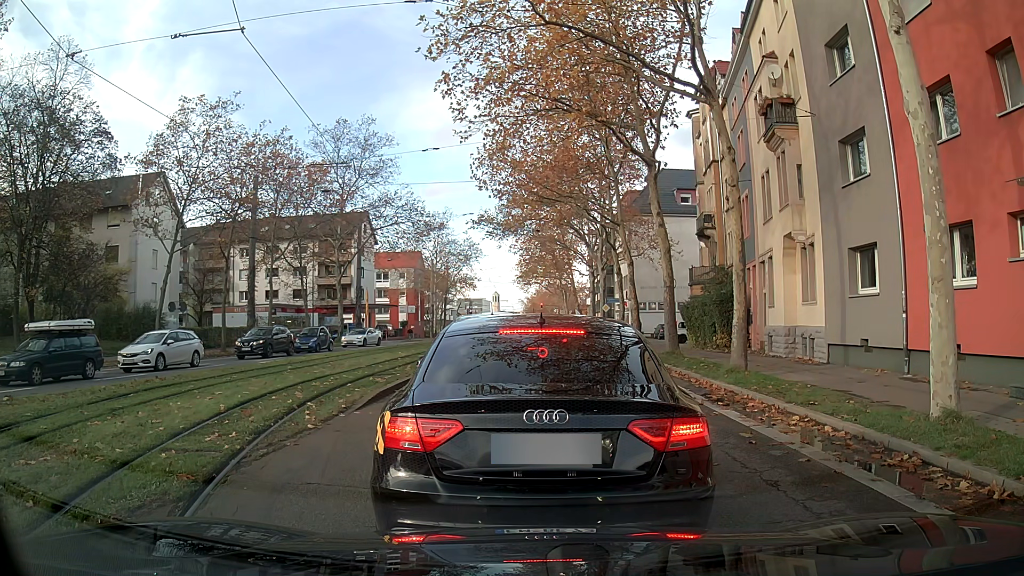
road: secondary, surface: asphalt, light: Day
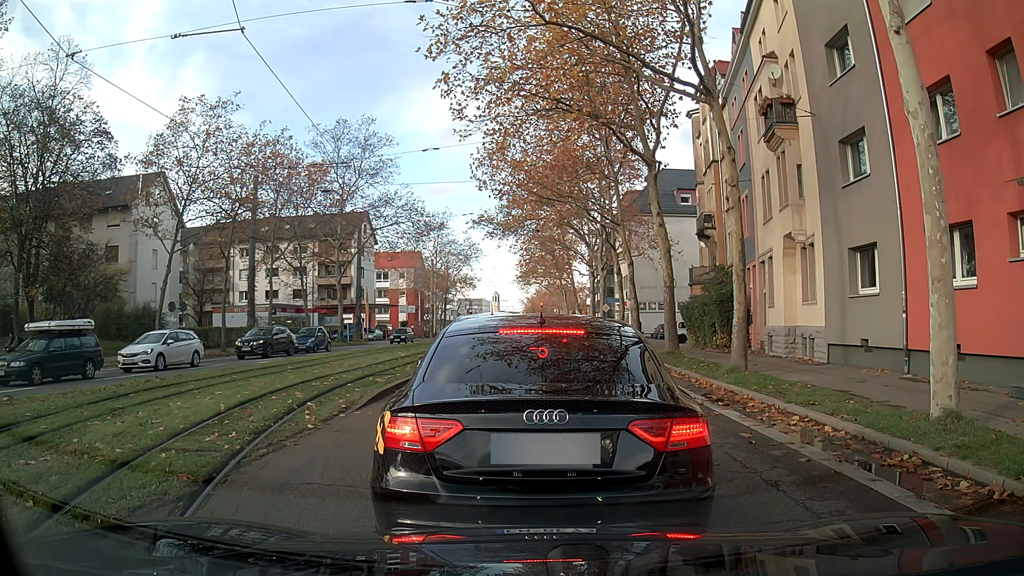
(0.0, 0.0) m; 0°
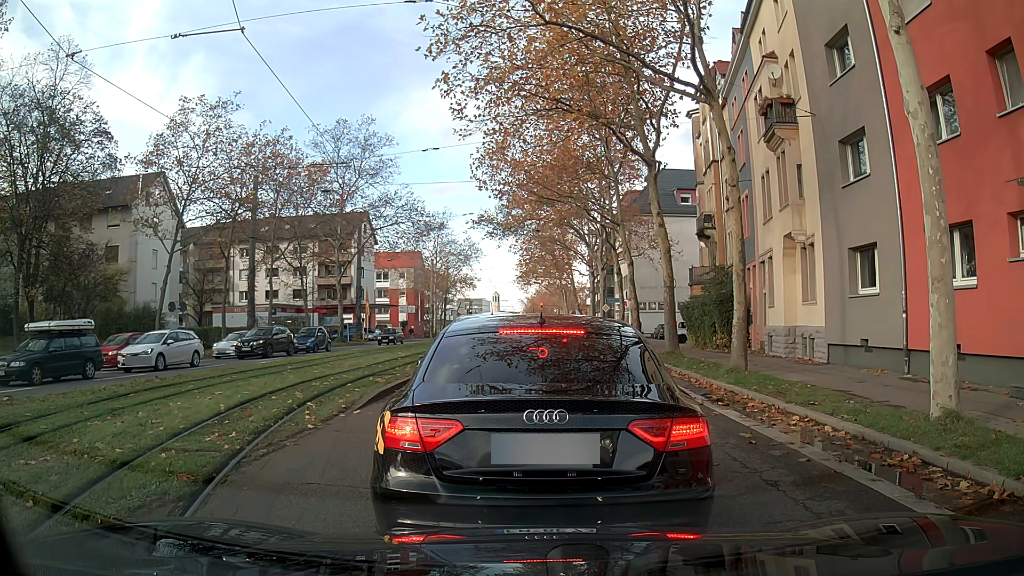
(0.0, 0.0) m; 0°
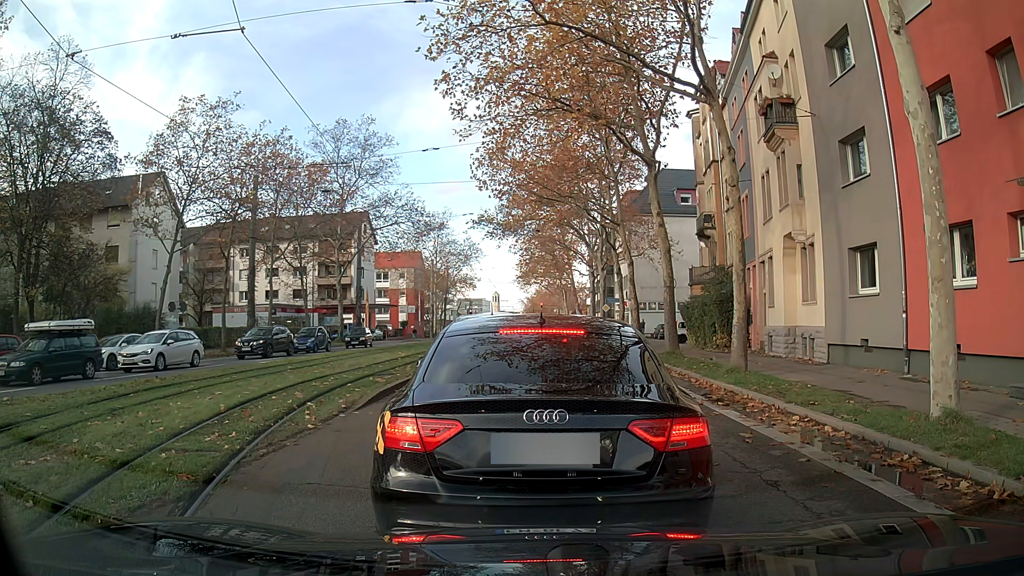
(0.0, 0.0) m; 0°
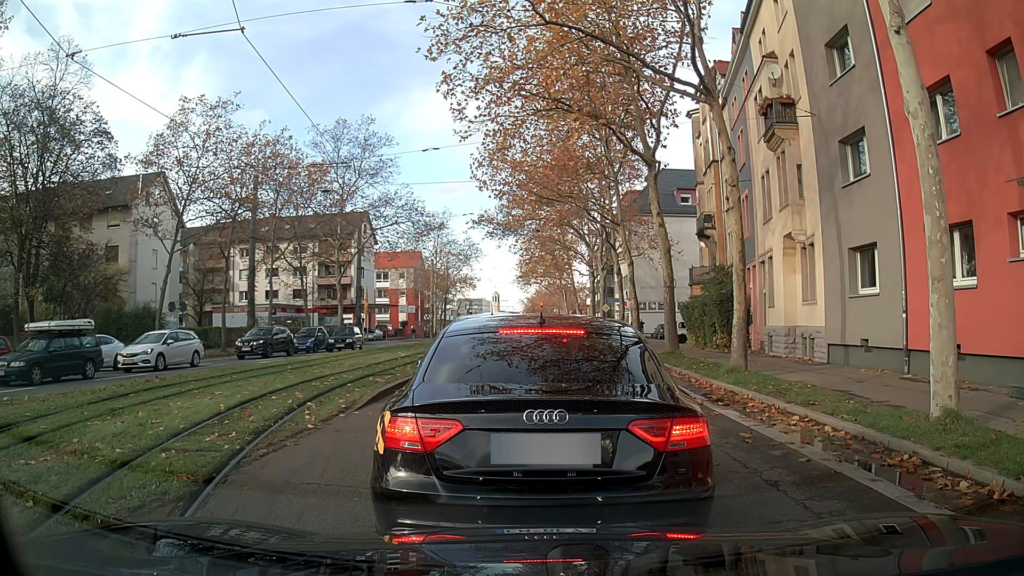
(0.0, 0.0) m; 0°
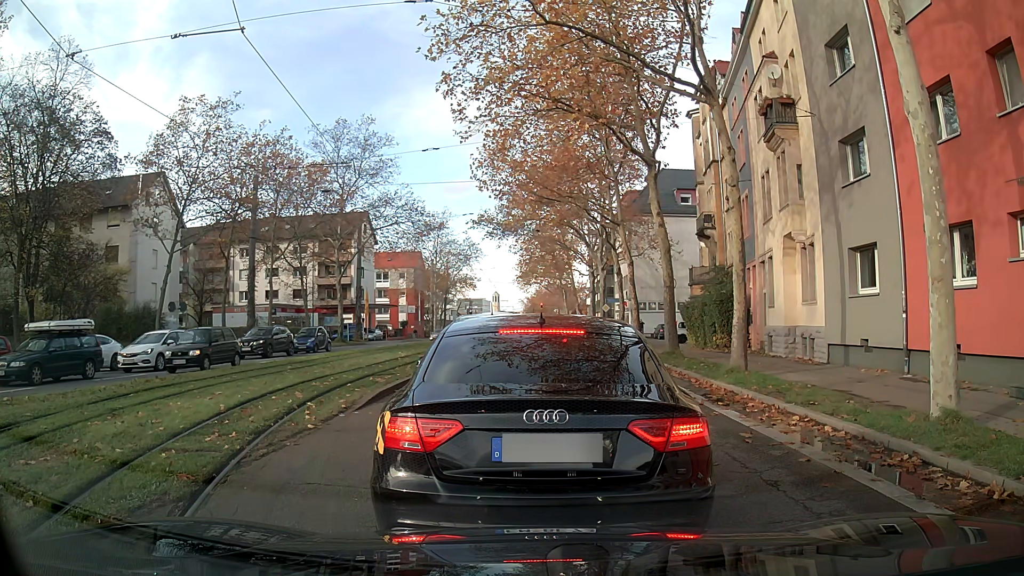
(0.0, 0.0) m; 0°
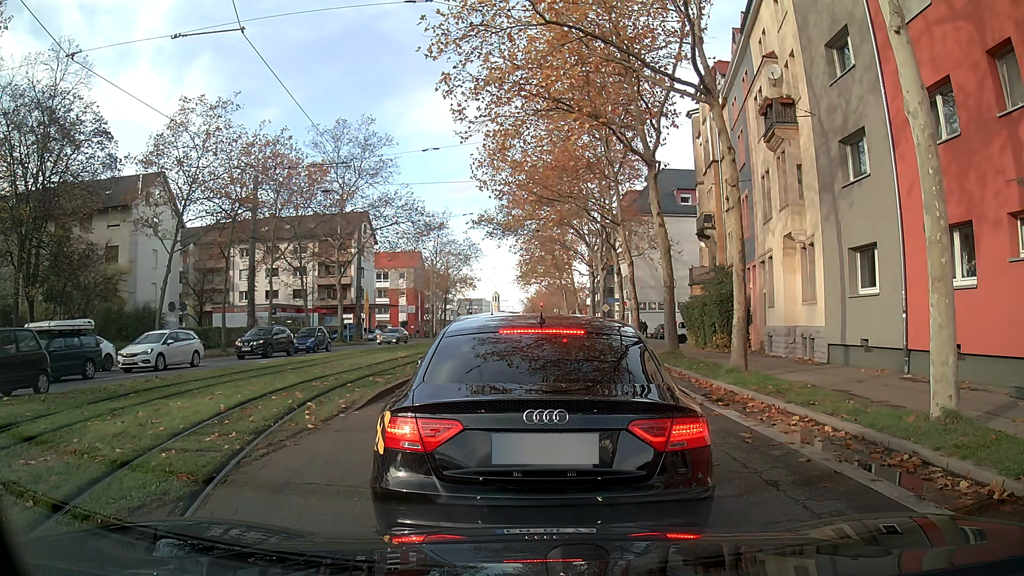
(0.0, 0.0) m; 0°
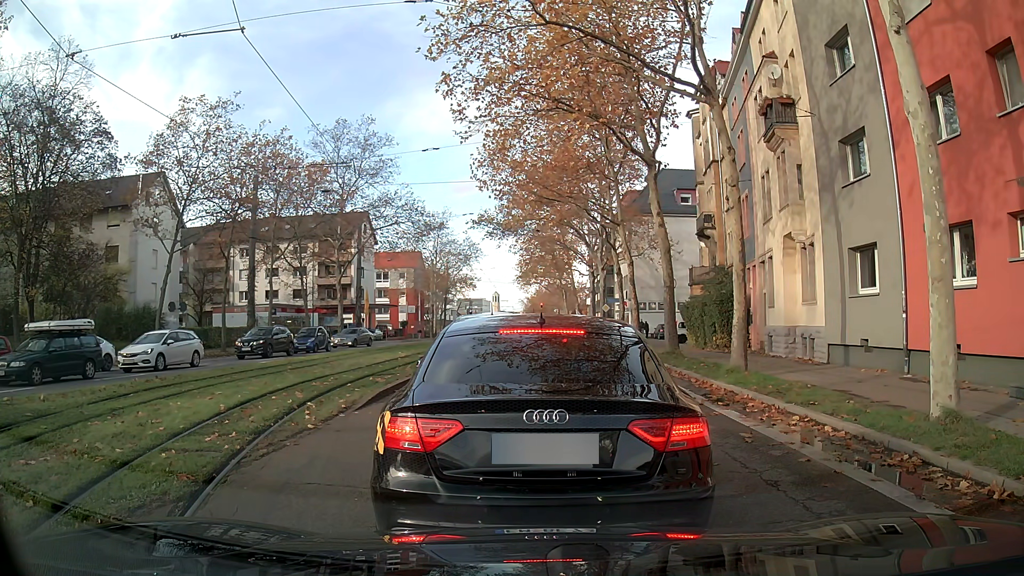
(0.0, 0.0) m; 0°
